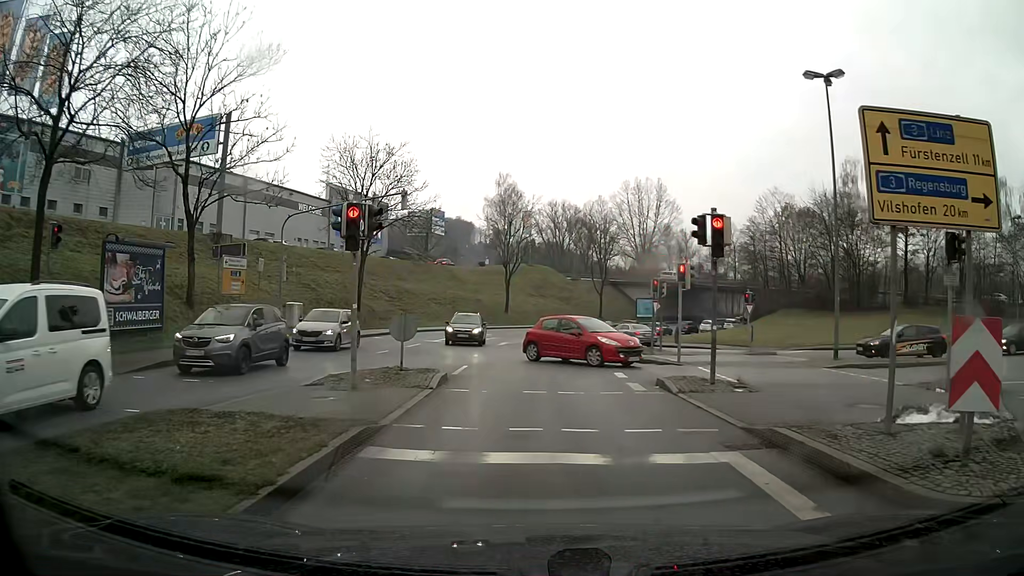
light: Day
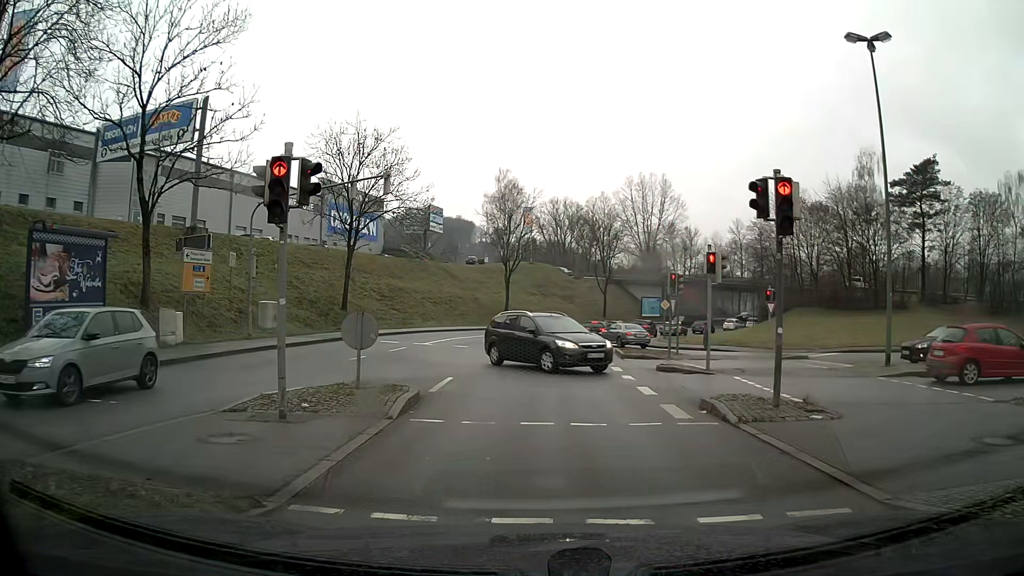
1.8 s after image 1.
(0.0, +3.4) m; -1°
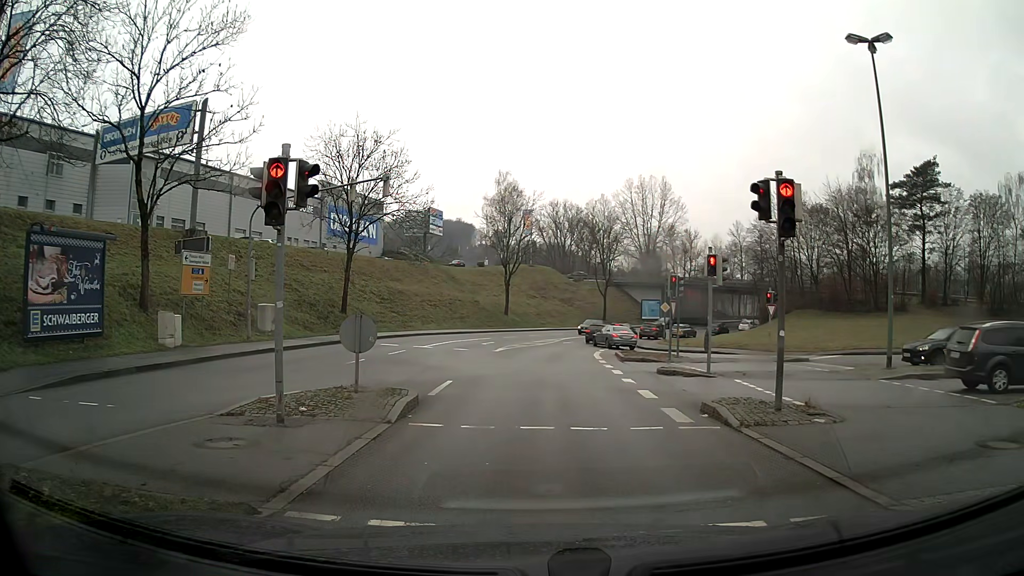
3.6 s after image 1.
(0.0, +0.2) m; 0°
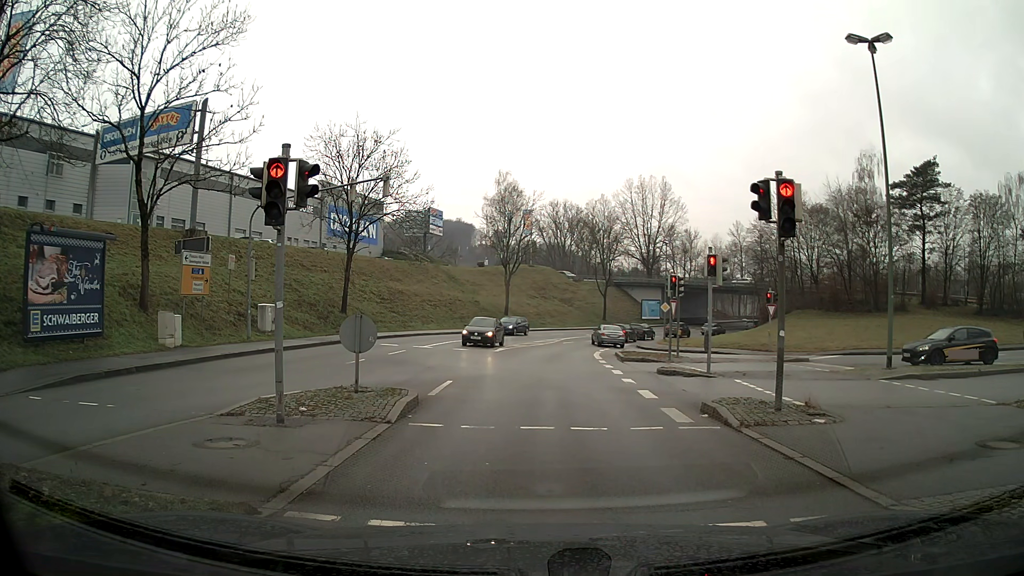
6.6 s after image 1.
(0.0, 0.0) m; 0°
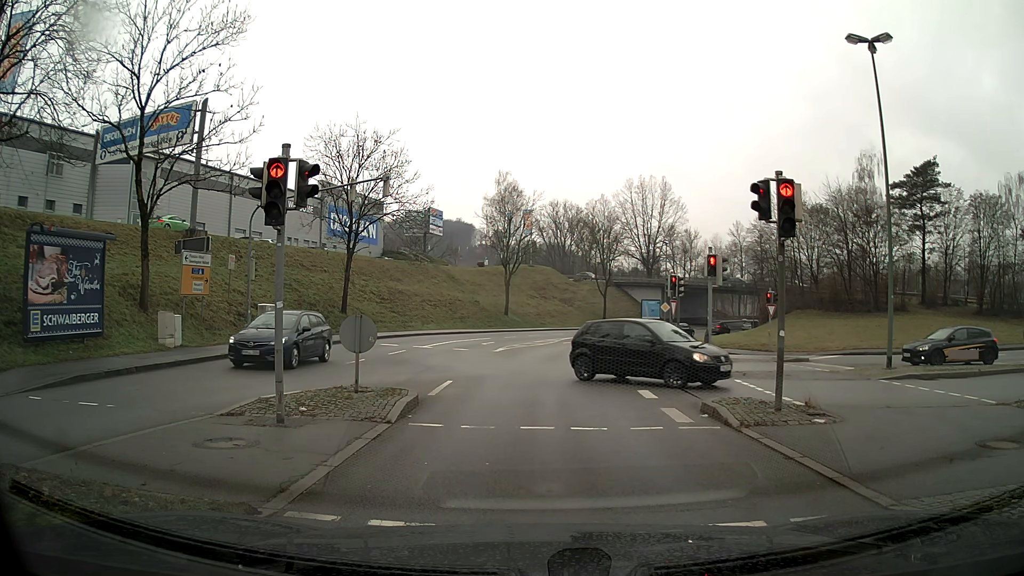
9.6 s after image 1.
(0.0, 0.0) m; 0°
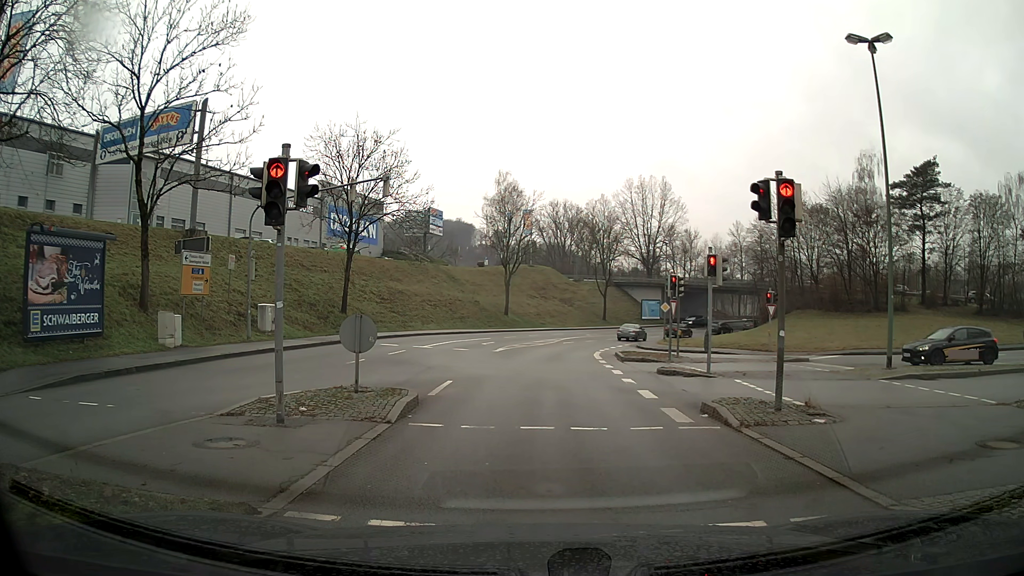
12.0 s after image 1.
(0.0, 0.0) m; 0°
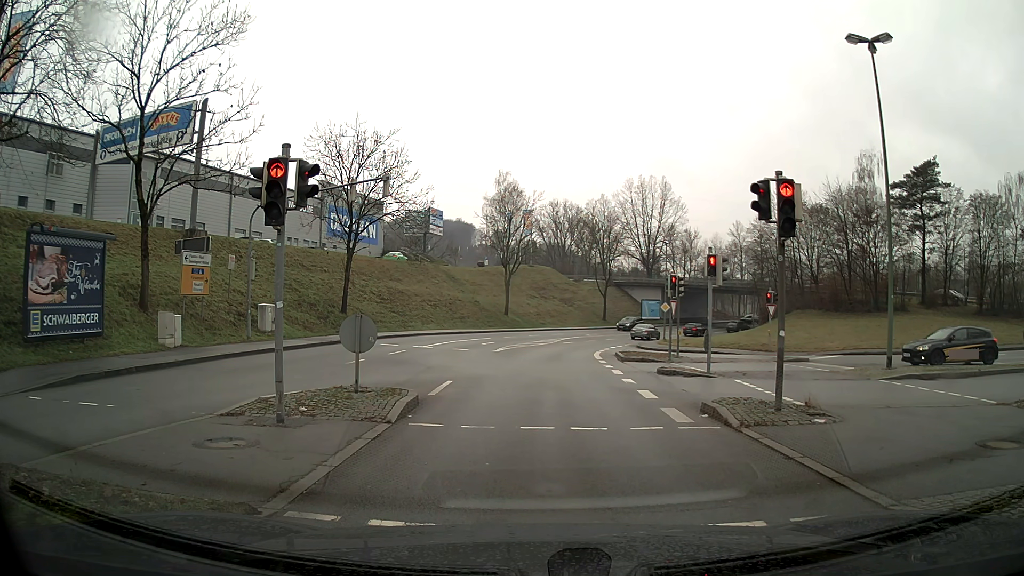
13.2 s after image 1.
(0.0, 0.0) m; 0°
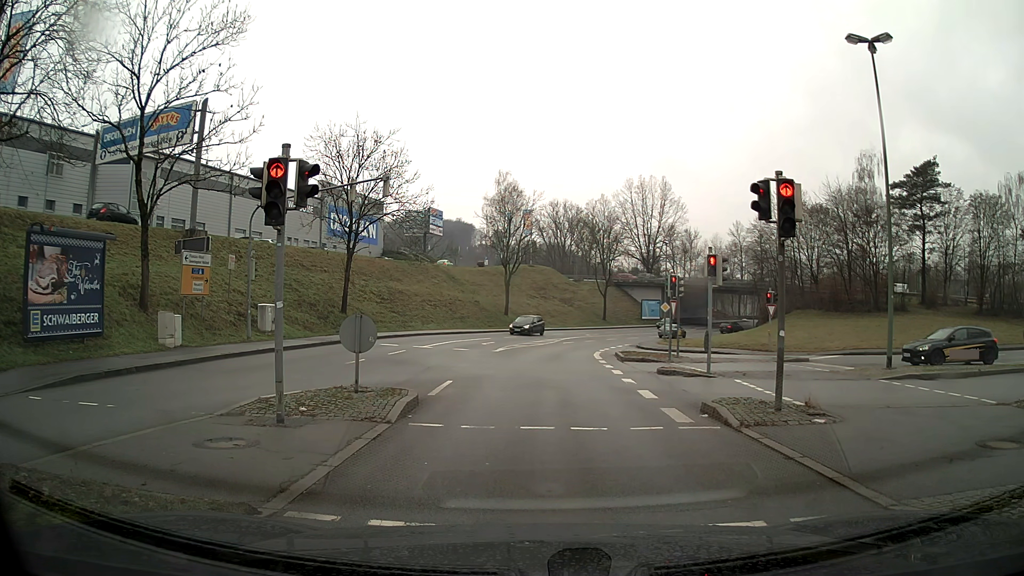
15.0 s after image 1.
(0.0, 0.0) m; 0°
(0, +10) (+1, +20) (+2, +30) (+3, +40) (+6, +49) (+10, +59) (+15, +67) (+21, +75) (+27, +83) (+34, +91) m
